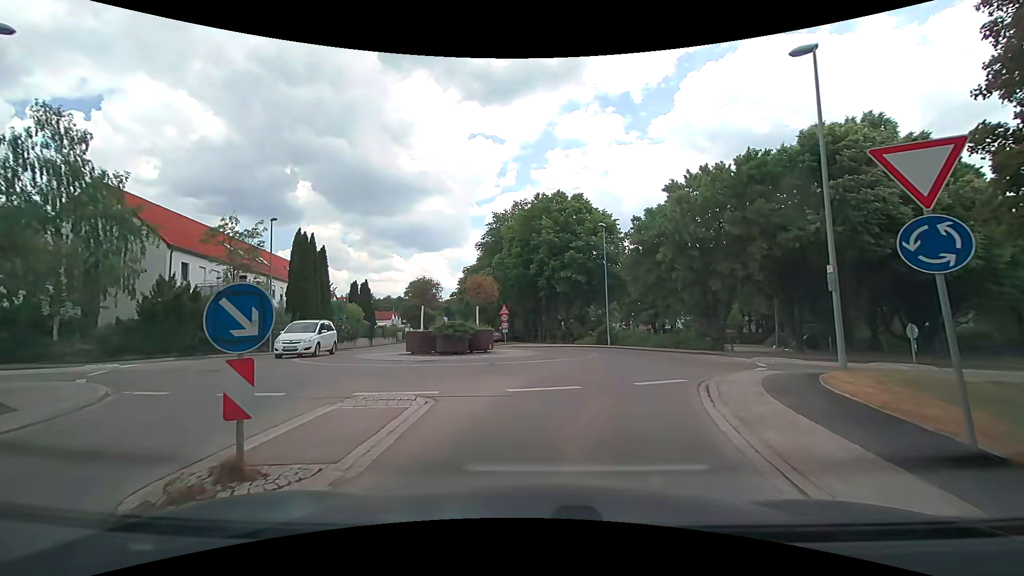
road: residential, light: Day
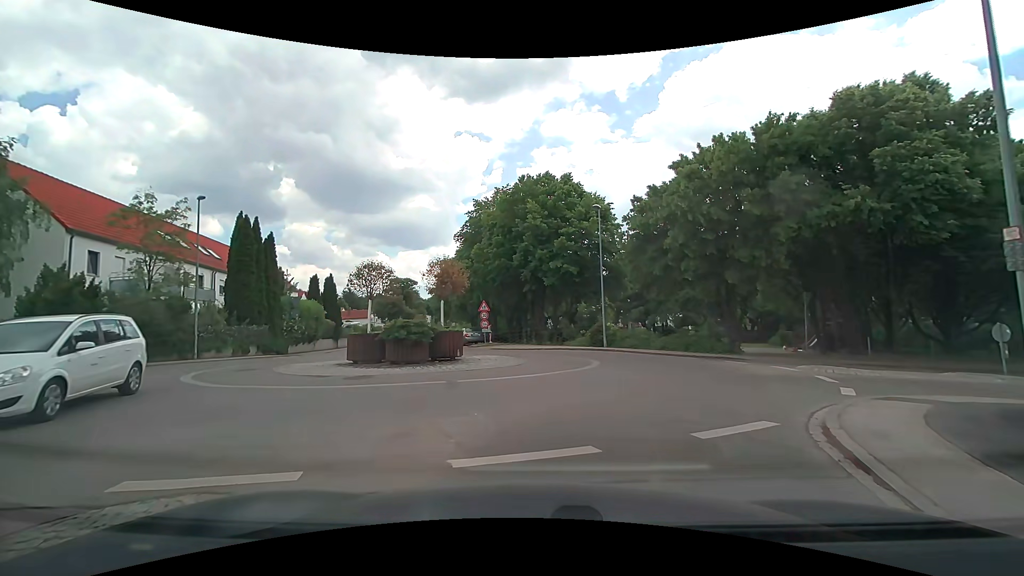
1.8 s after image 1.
(+0.1, +4.9) m; +1°
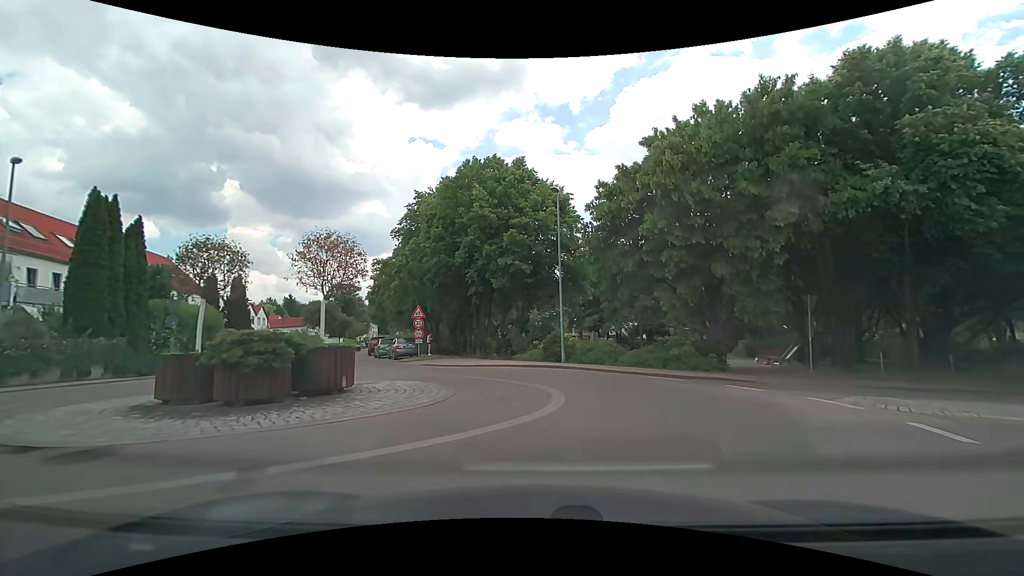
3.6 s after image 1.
(+0.3, +6.0) m; +6°
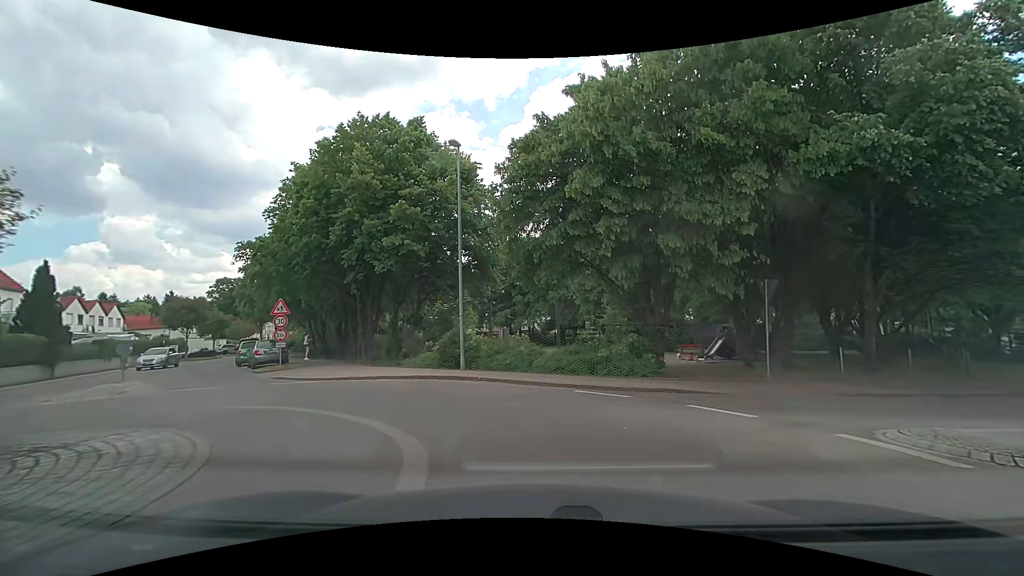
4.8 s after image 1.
(+0.5, +5.4) m; +10°
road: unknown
(-1, +10) (-8, +16) (-15, +23) (-21, +32) (-26, +40) (-30, +50) (-33, +59) (-36, +68) (-40, +78) (-45, +87) m
